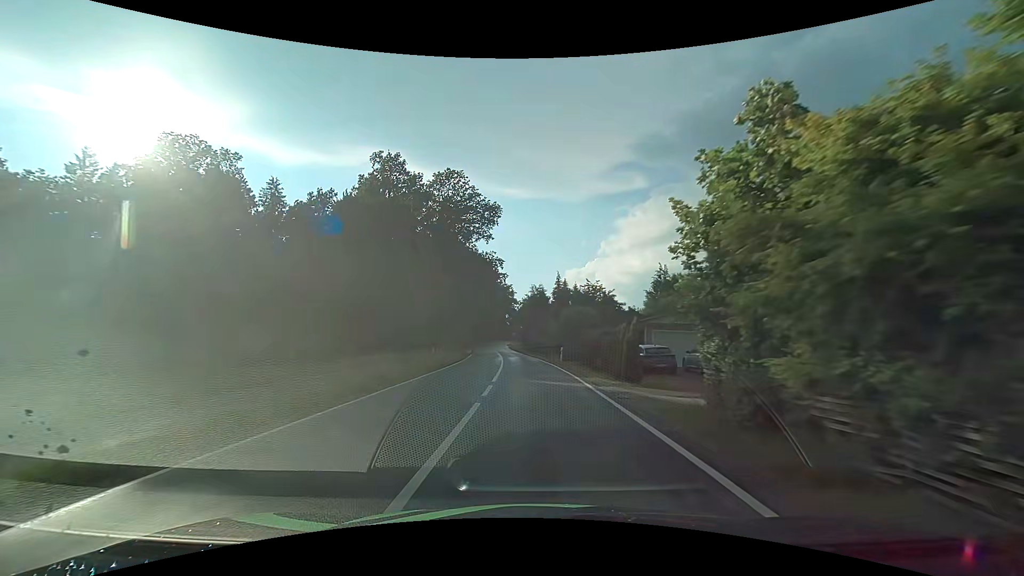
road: tertiary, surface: asphalt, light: Day
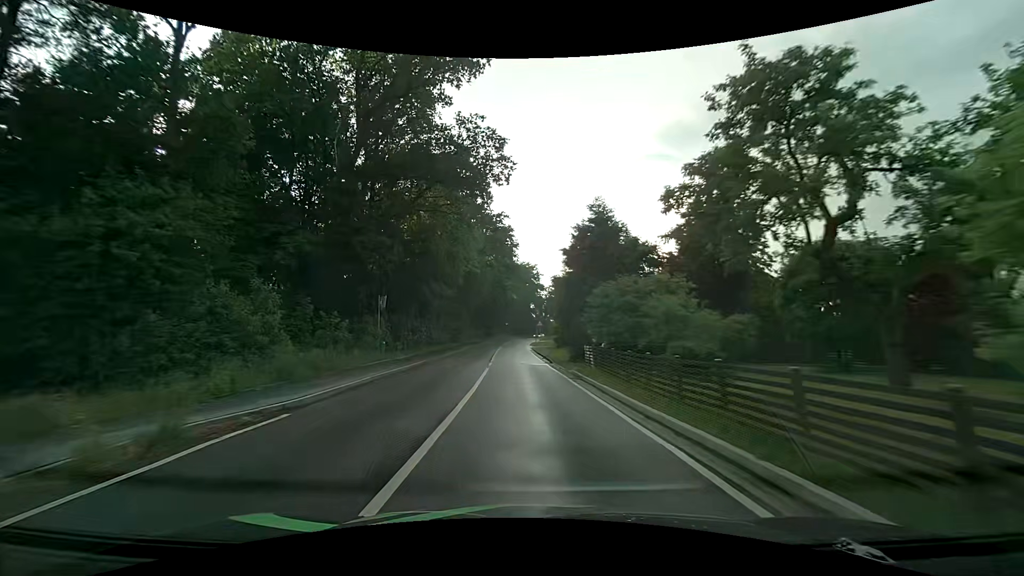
(-1.1, +42.5) m; -3°
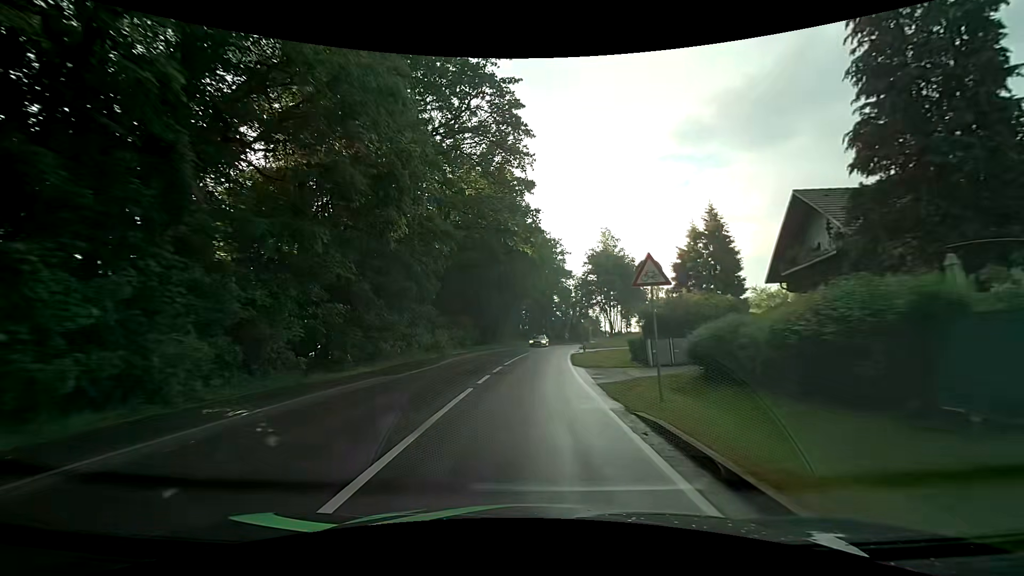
(-1.4, +41.7) m; -2°
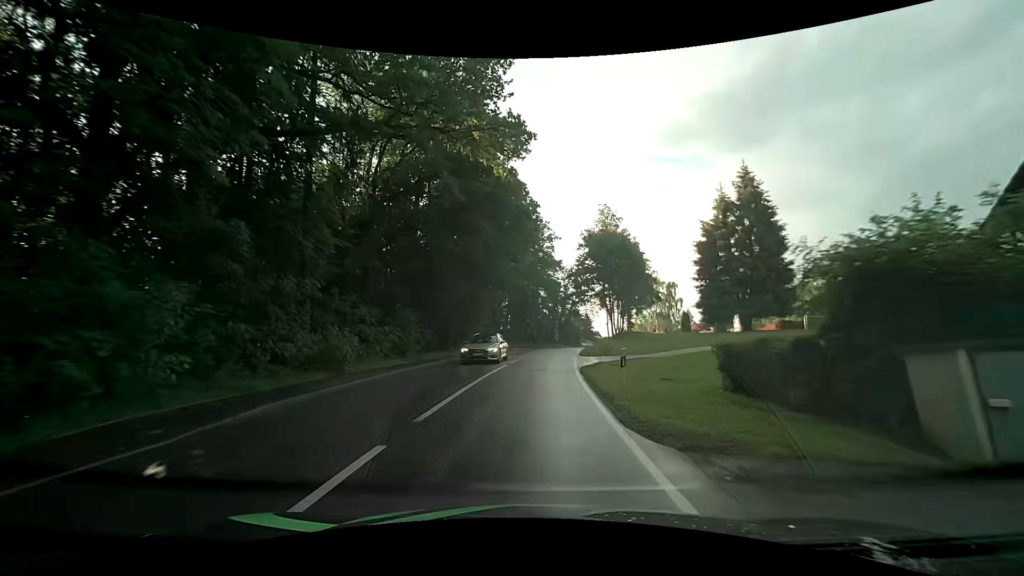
(+0.1, +15.7) m; +1°
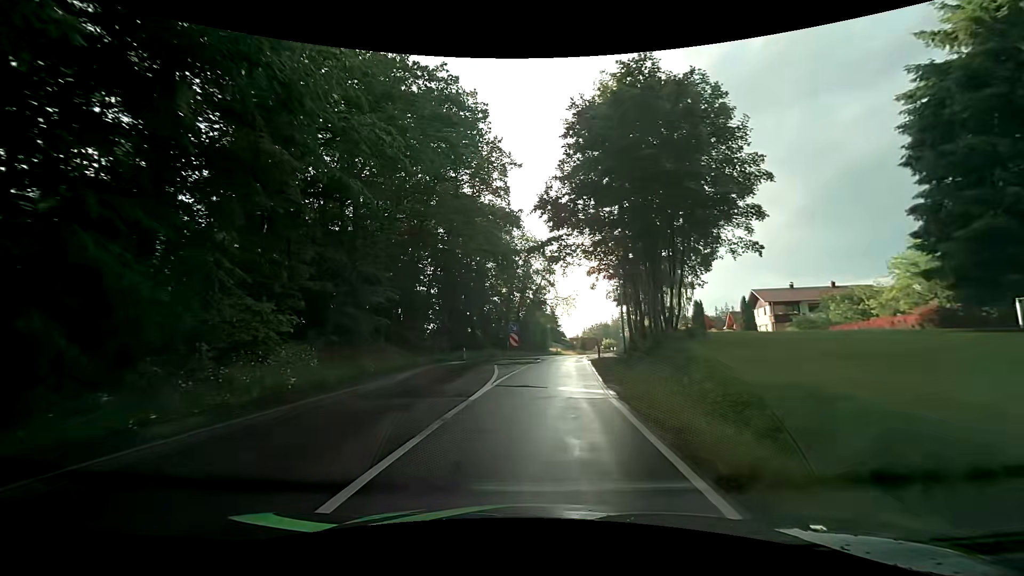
(+1.6, +34.7) m; +6°
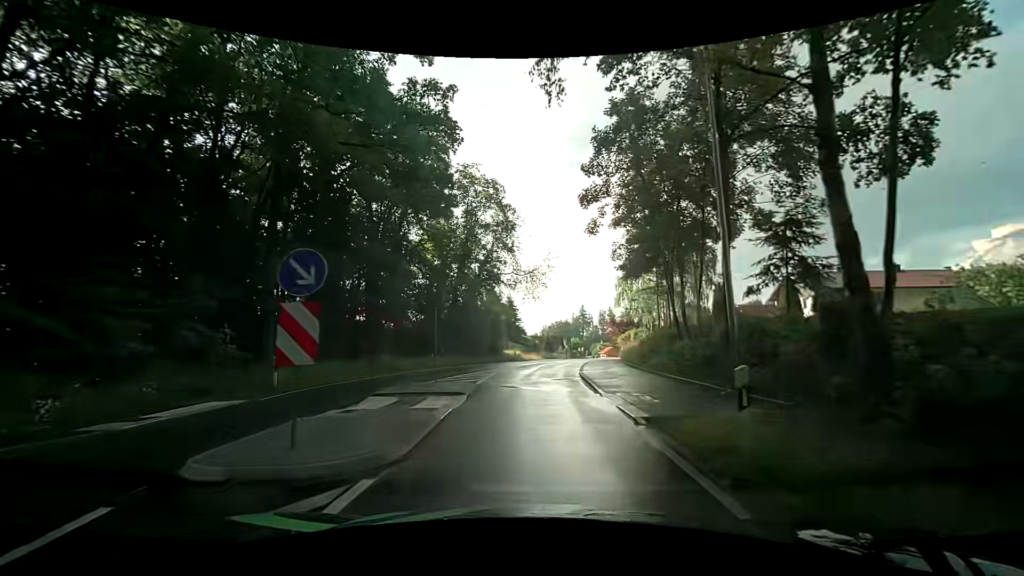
(+0.9, +24.4) m; +3°
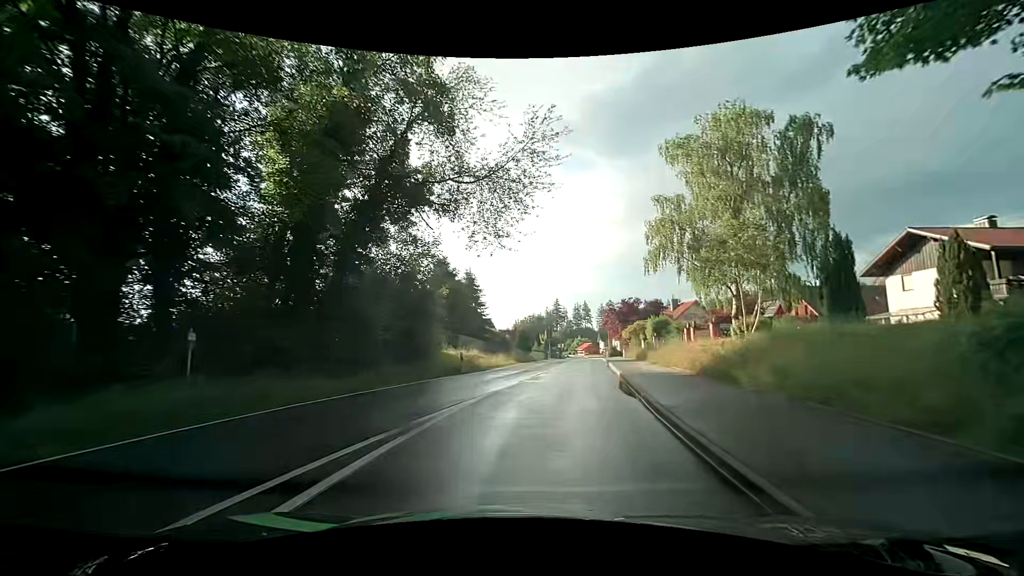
(+0.7, +23.1) m; +4°
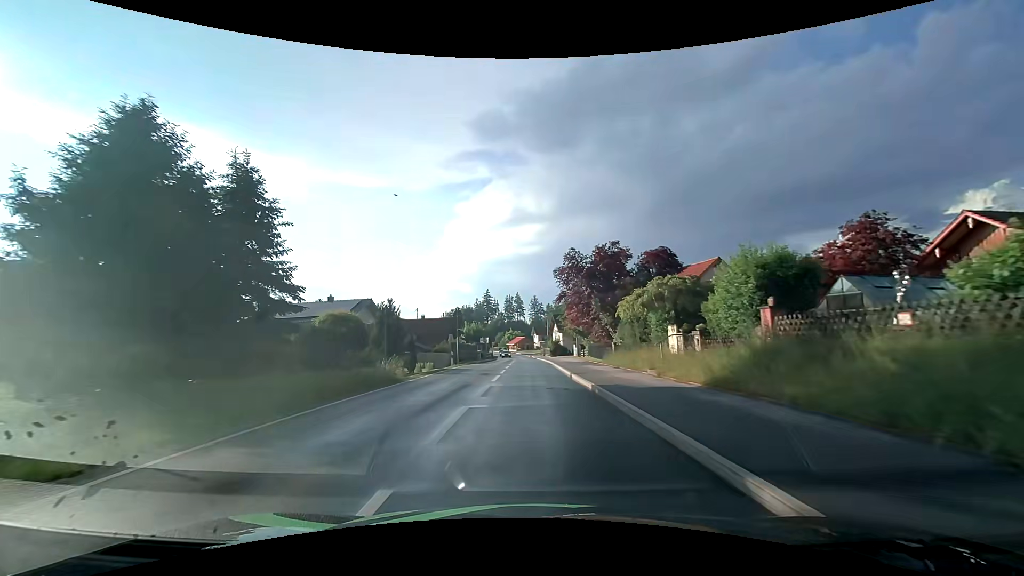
(+3.1, +32.2) m; +8°
(0, +10) (0, +20) (0, +30) (0, +40) (-1, +50) (-1, +60) (-1, +70) (-2, +80) (-2, +90) (-3, +100) m
